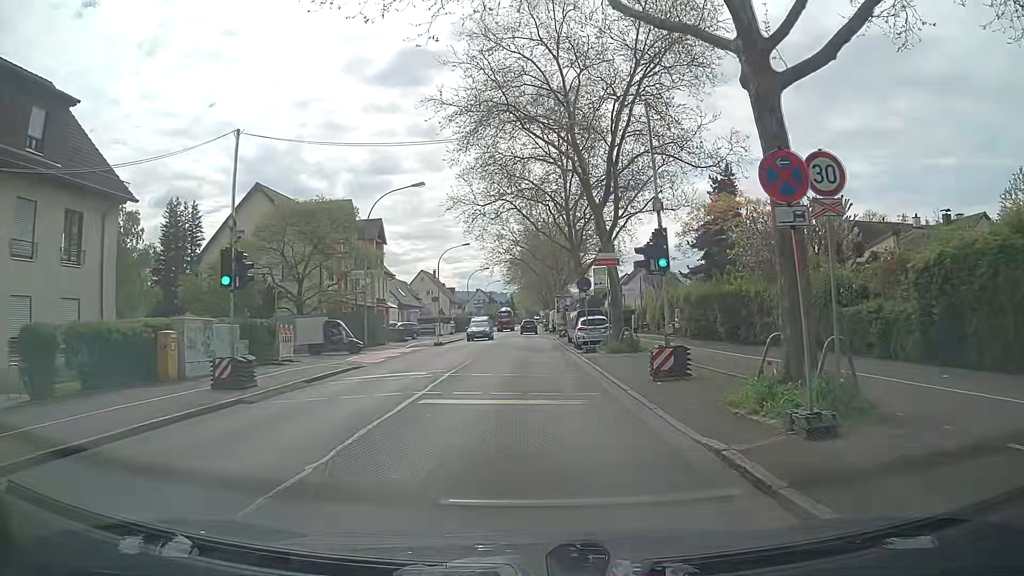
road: secondary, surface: asphalt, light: Day
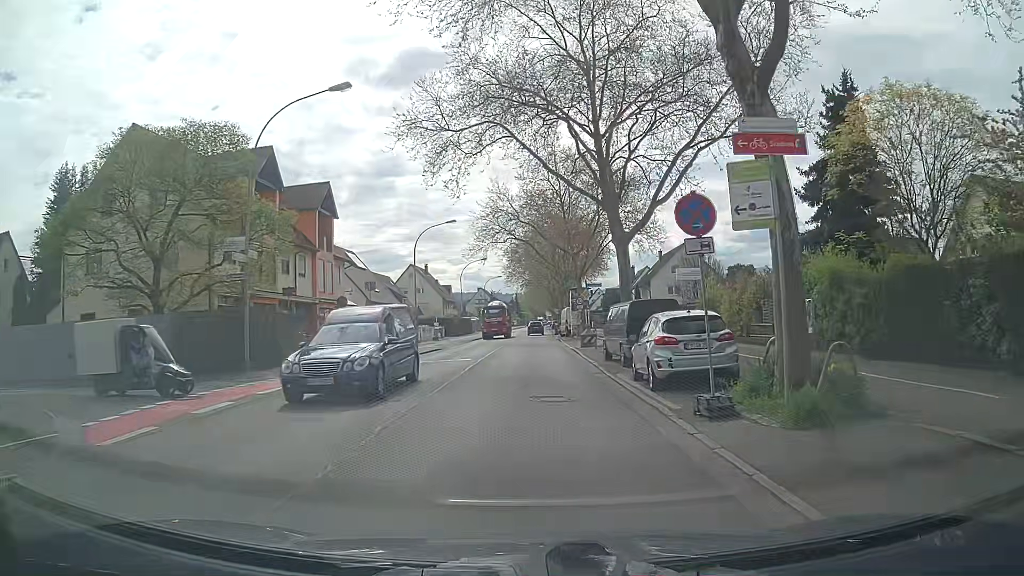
(-0.1, +18.0) m; -1°
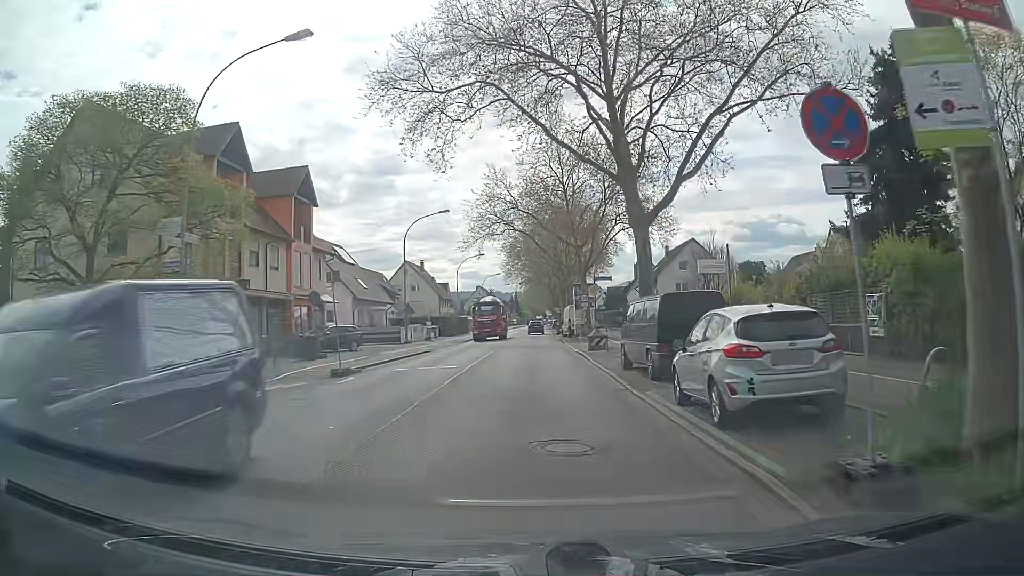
(0.0, +4.6) m; 0°
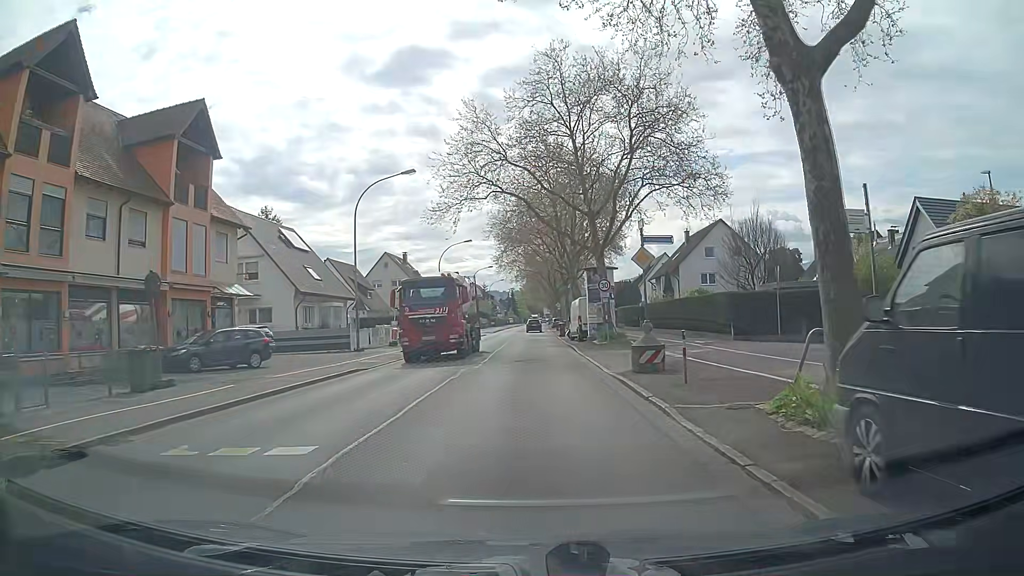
(+0.1, +13.6) m; 0°
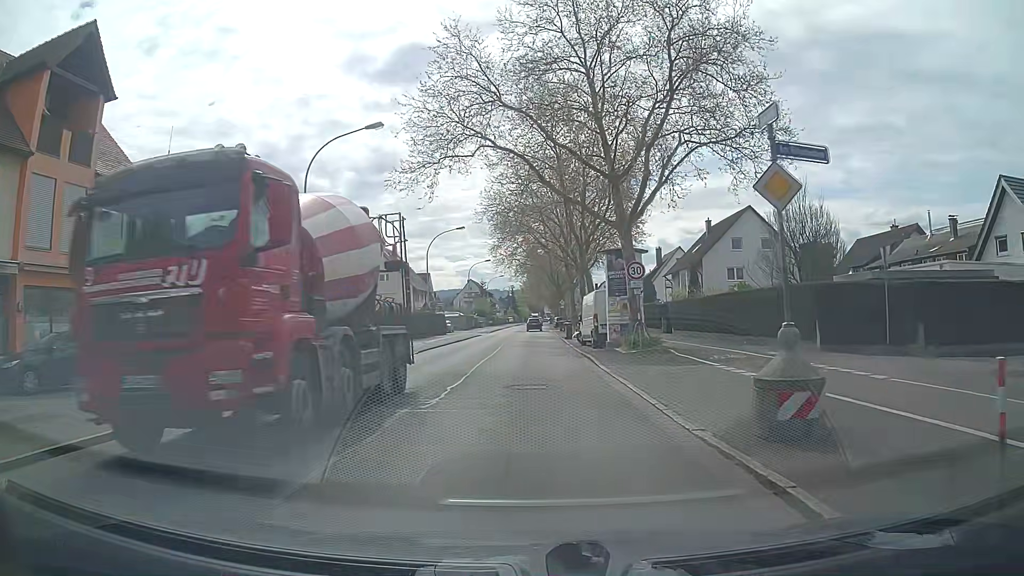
(+0.1, +9.0) m; +1°
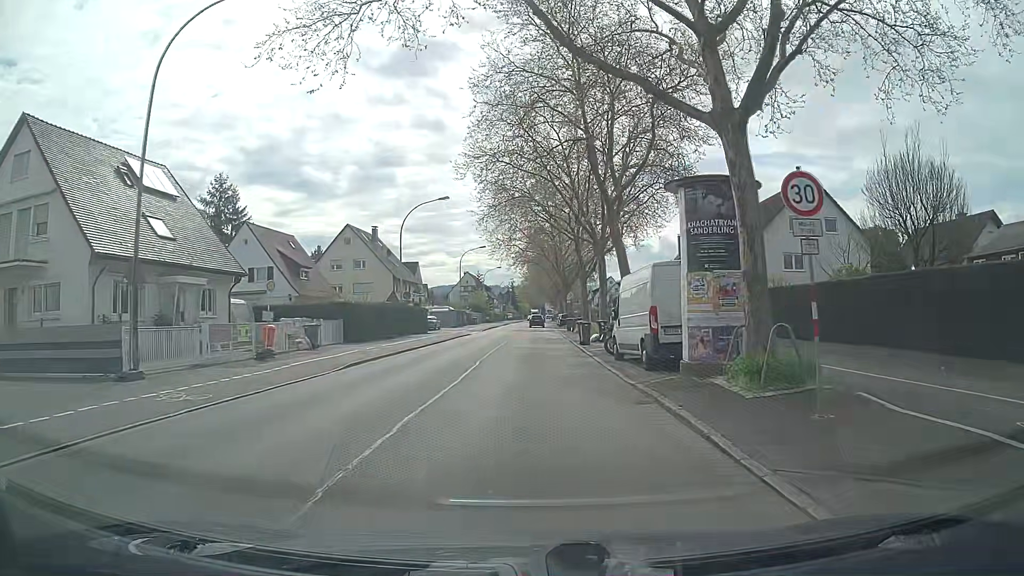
(-0.1, +13.4) m; 0°
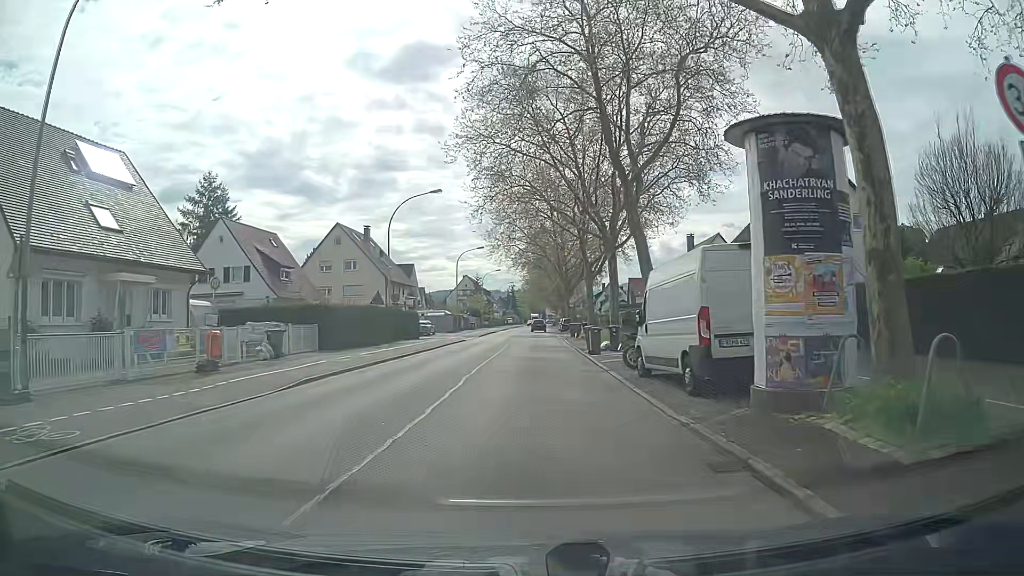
(-0.1, +4.5) m; -1°
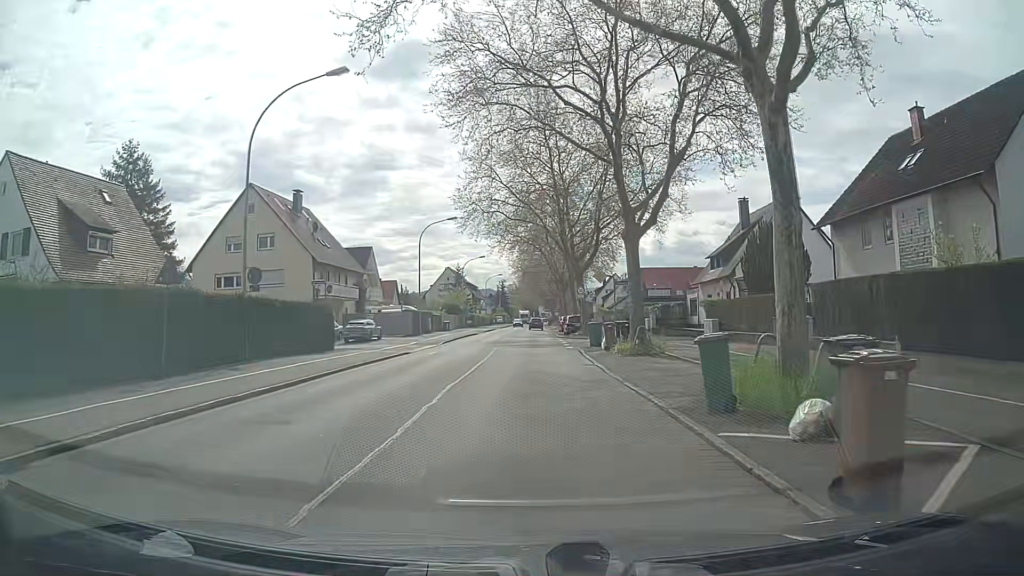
(+0.1, +22.3) m; +2°
(0, +10) (0, +20) (-1, +30) (-1, +40) (-1, +50) (-1, +60) (-1, +70) (-1, +80) (-1, +90) (-2, +100) m
